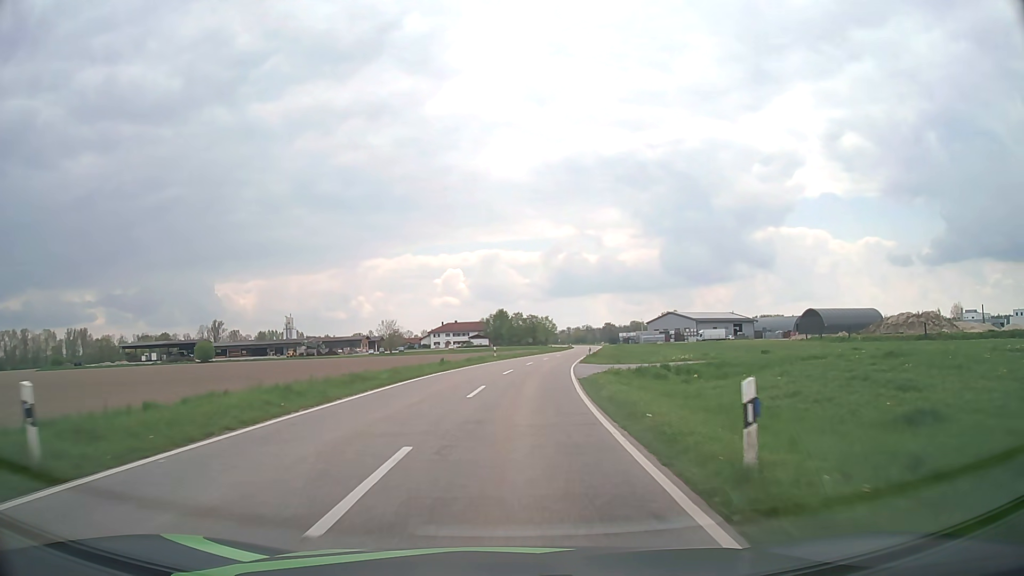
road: tertiary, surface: asphalt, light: Day
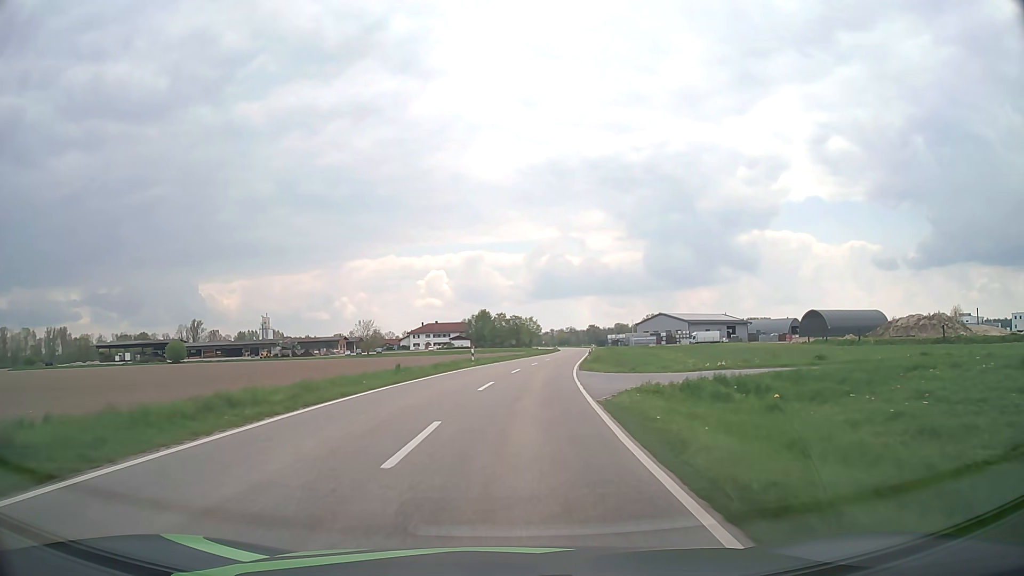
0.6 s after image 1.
(+0.1, +9.9) m; +2°
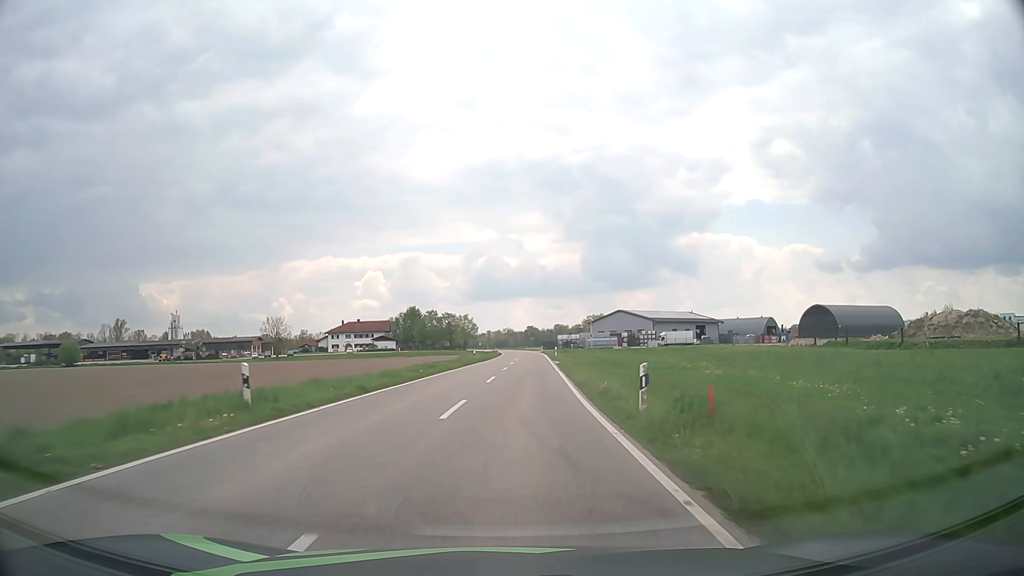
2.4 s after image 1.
(+1.4, +30.9) m; +5°
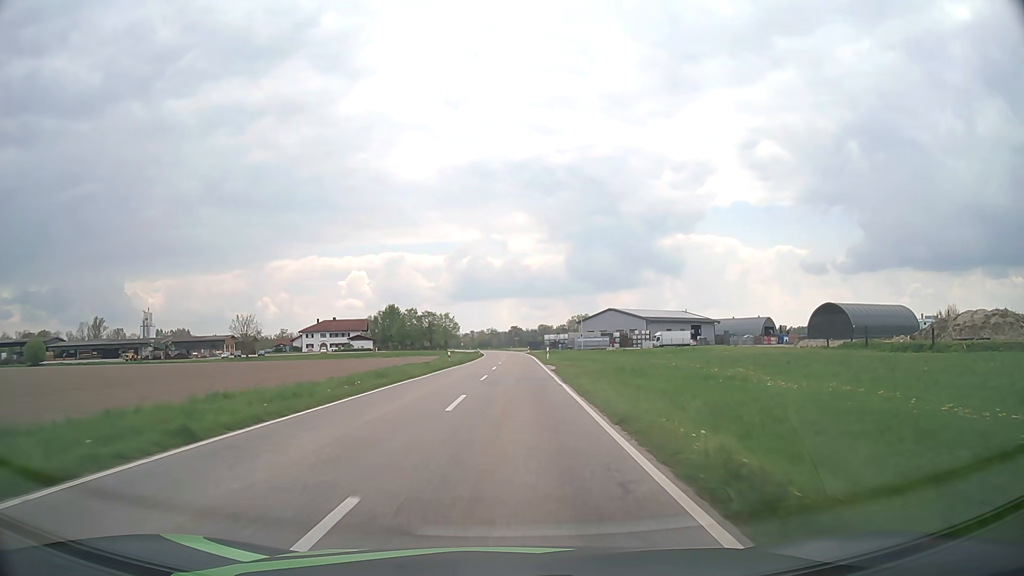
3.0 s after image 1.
(+0.1, +10.8) m; +1°
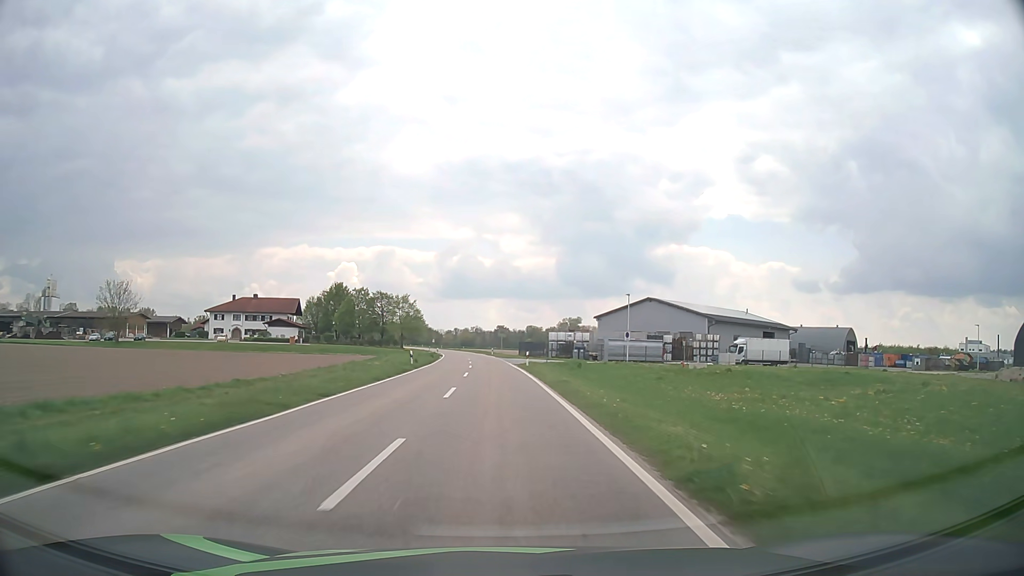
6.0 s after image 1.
(+1.1, +57.4) m; +1°
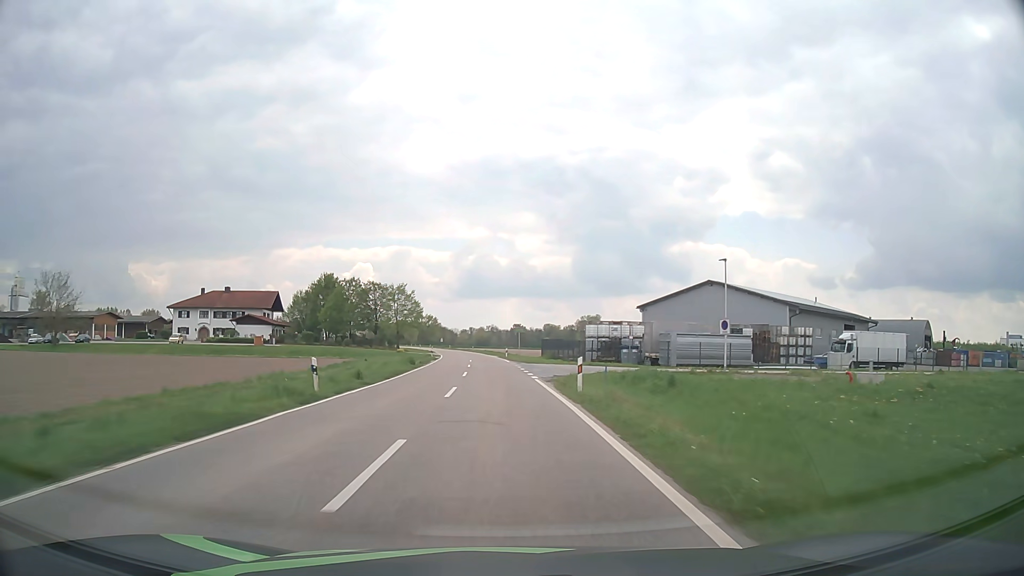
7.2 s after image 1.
(-0.1, +24.3) m; -1°
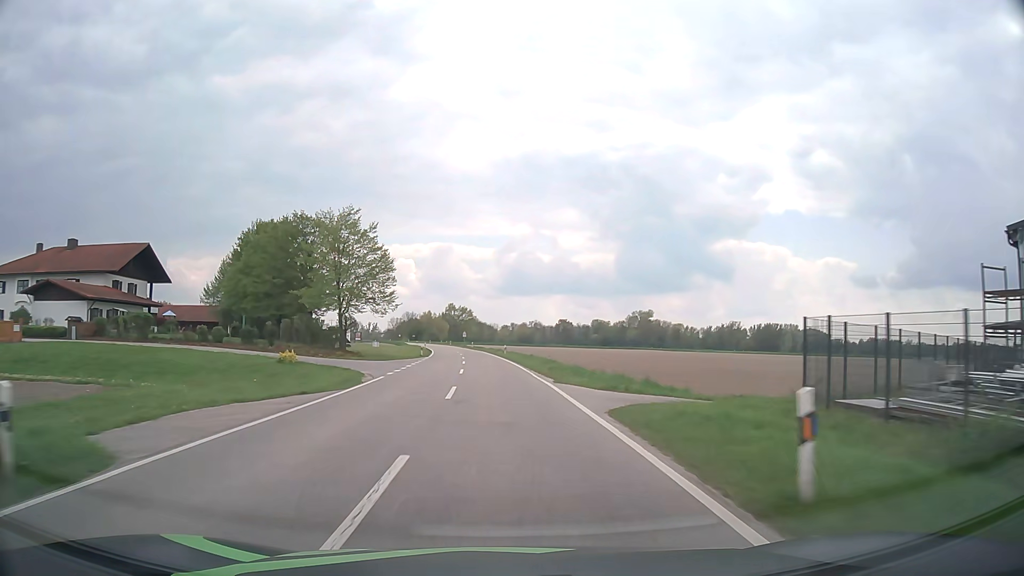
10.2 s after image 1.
(-2.2, +62.2) m; -4°
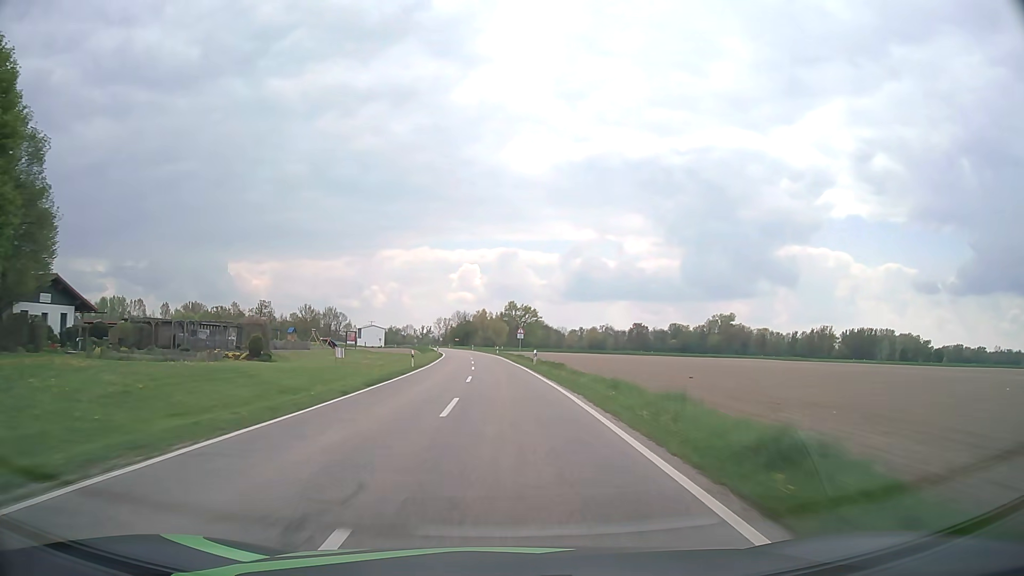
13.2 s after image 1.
(-3.0, +64.1) m; -6°
(0, +10) (0, +20) (0, +30) (-1, +40) (-1, +50) (-2, +60) (-2, +70) (-3, +80) (-4, +90) (-5, +100) m
